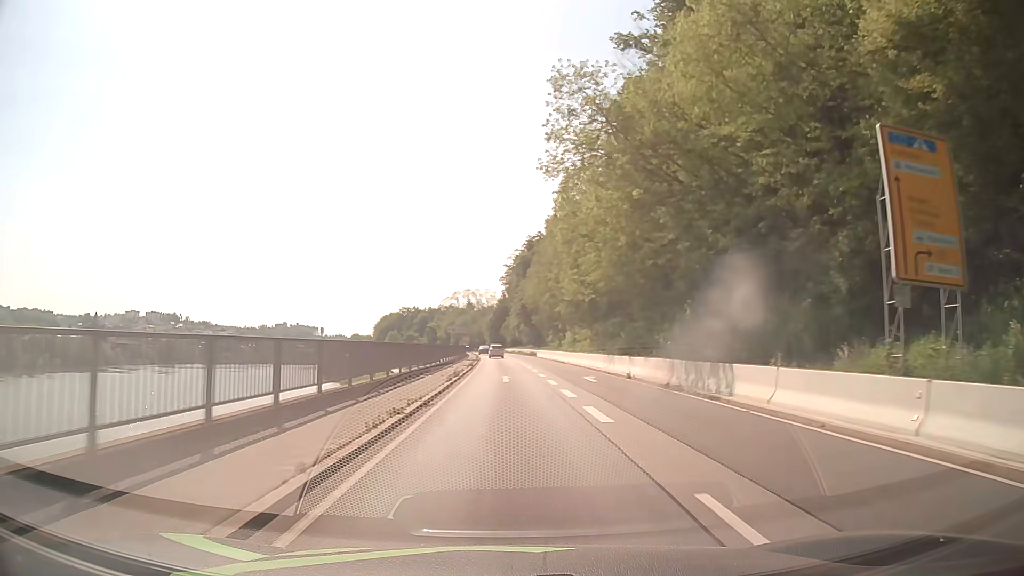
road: primary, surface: asphalt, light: Day
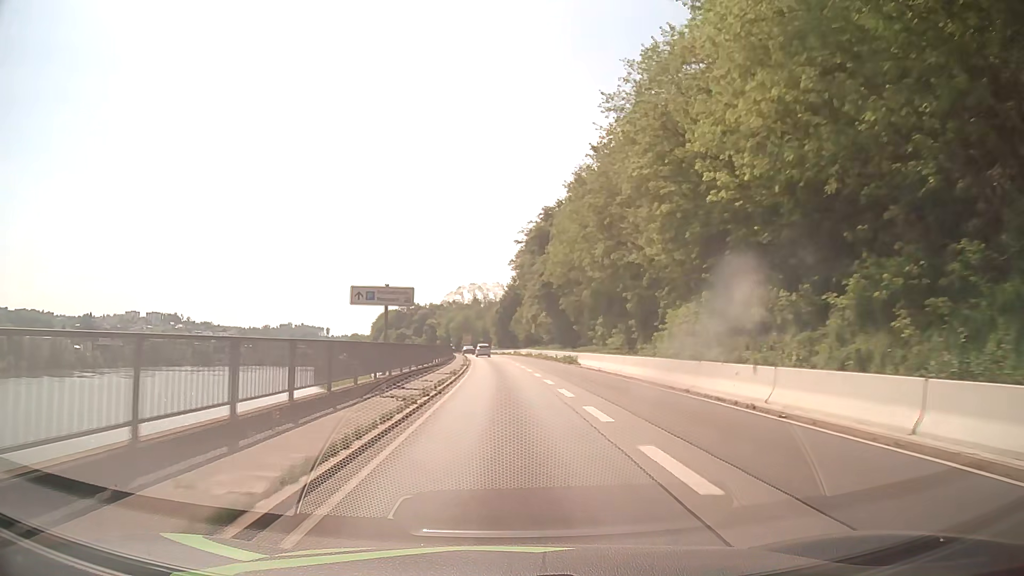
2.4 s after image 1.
(-0.3, +42.1) m; -1°
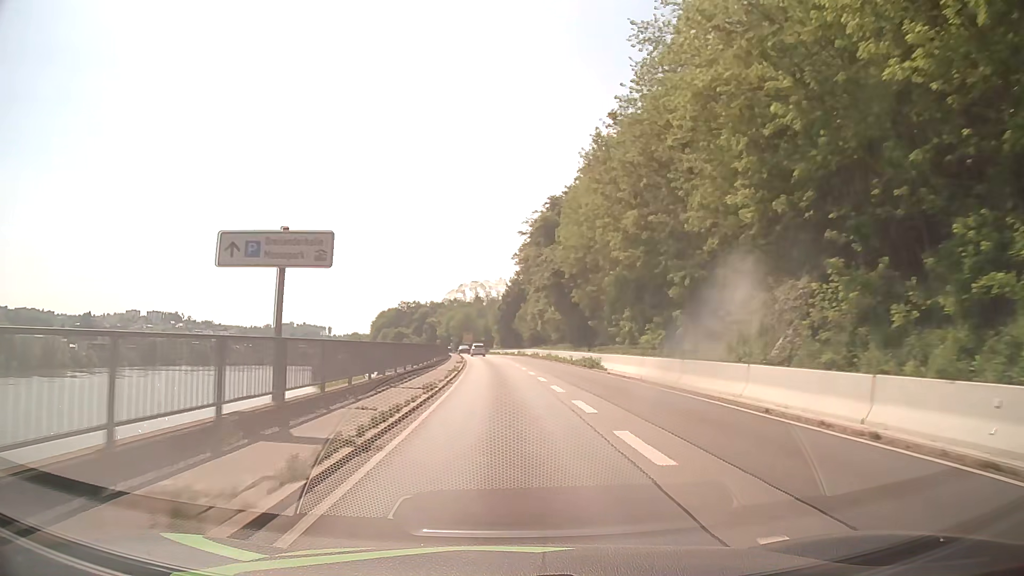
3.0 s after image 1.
(0.0, +10.5) m; 0°
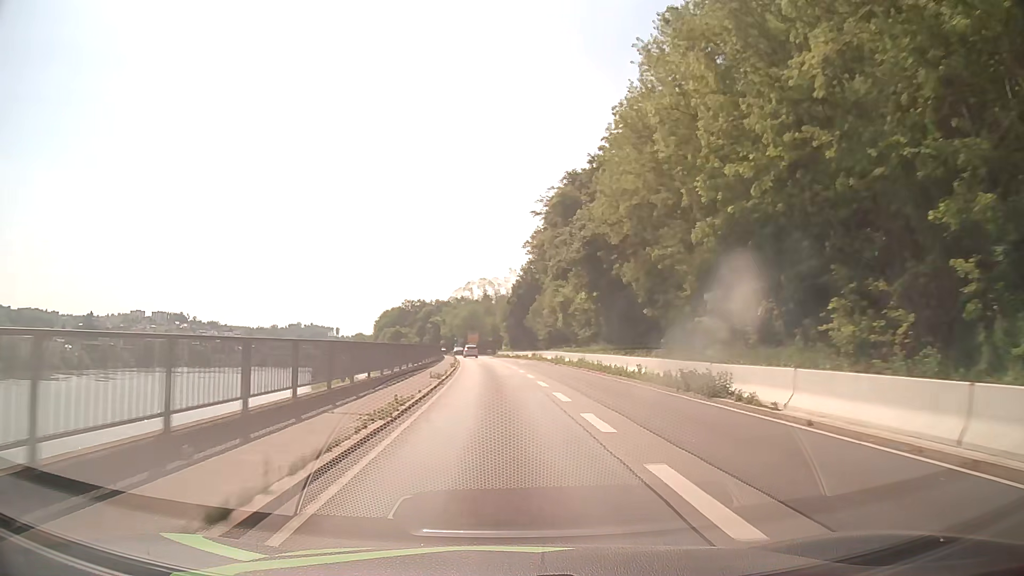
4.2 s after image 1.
(-0.2, +20.9) m; -1°
